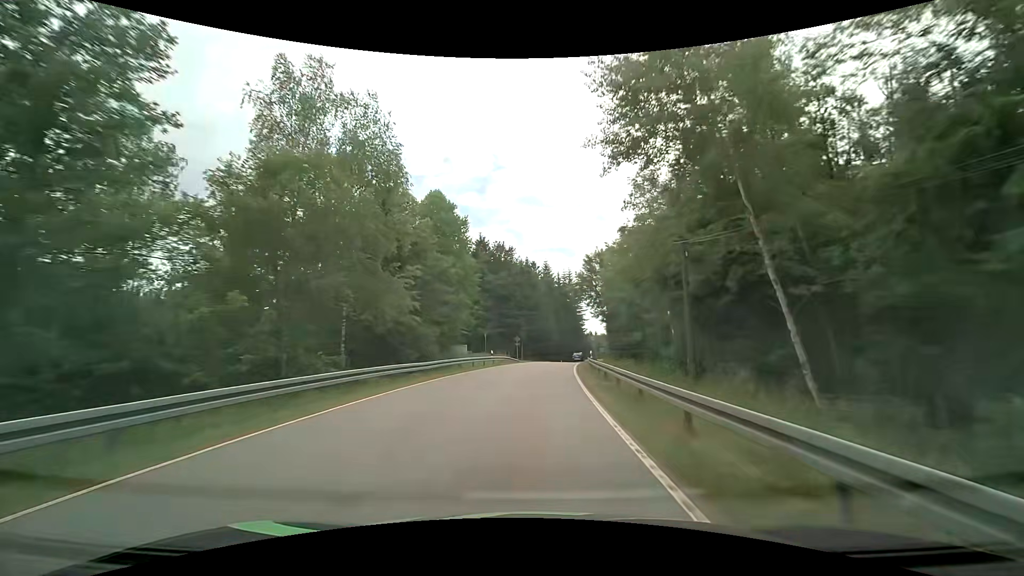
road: tertiary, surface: asphalt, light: Day
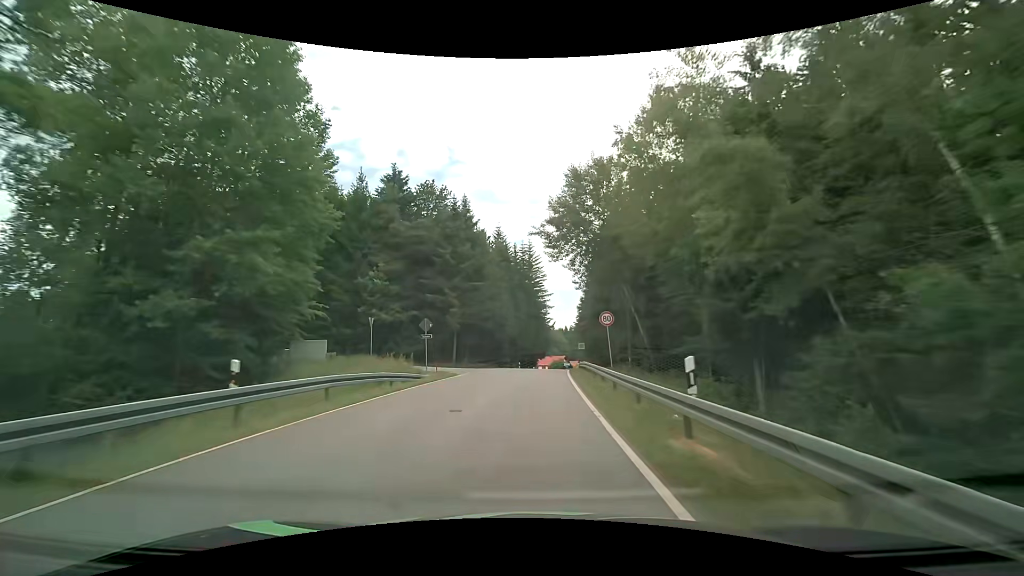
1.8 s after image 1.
(+1.6, +32.5) m; +6°
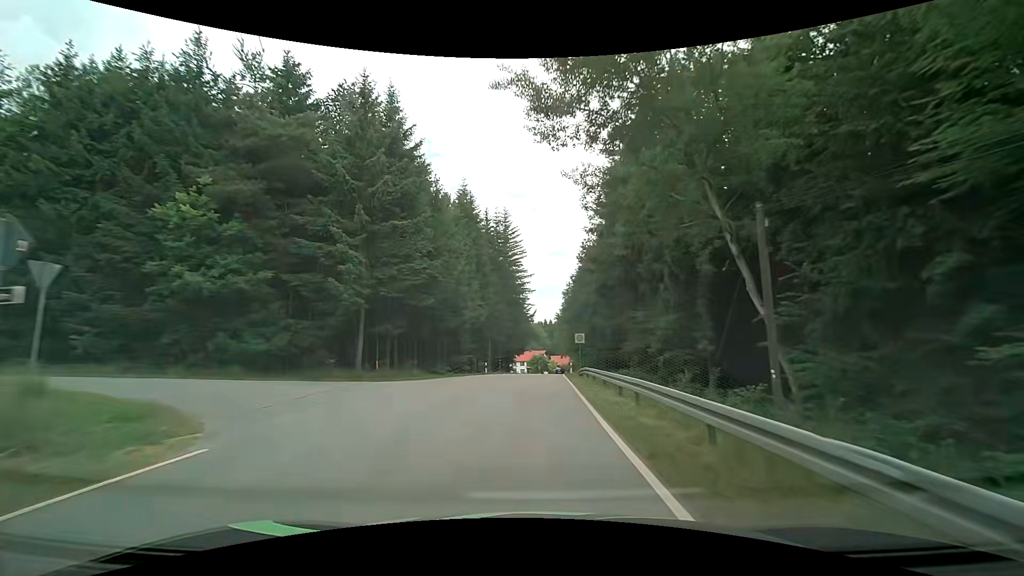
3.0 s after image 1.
(+0.2, +21.0) m; +2°
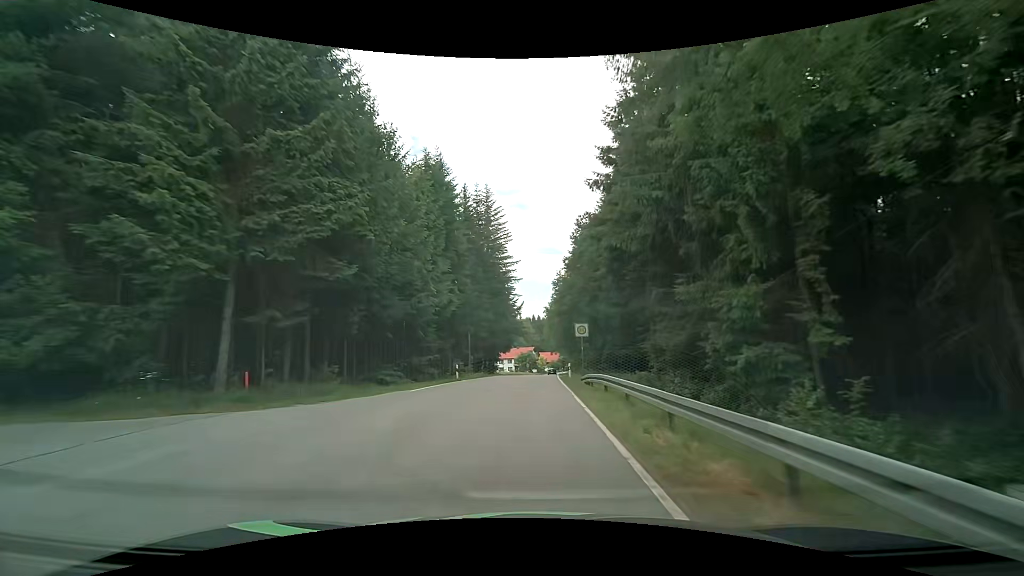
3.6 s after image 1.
(0.0, +10.4) m; +1°
